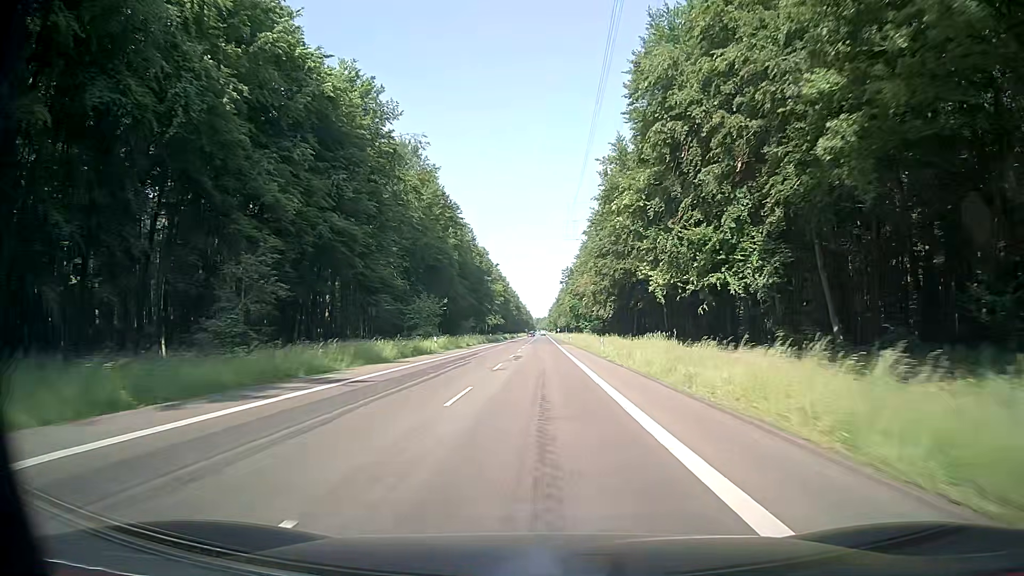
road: secondary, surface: asphalt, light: Day
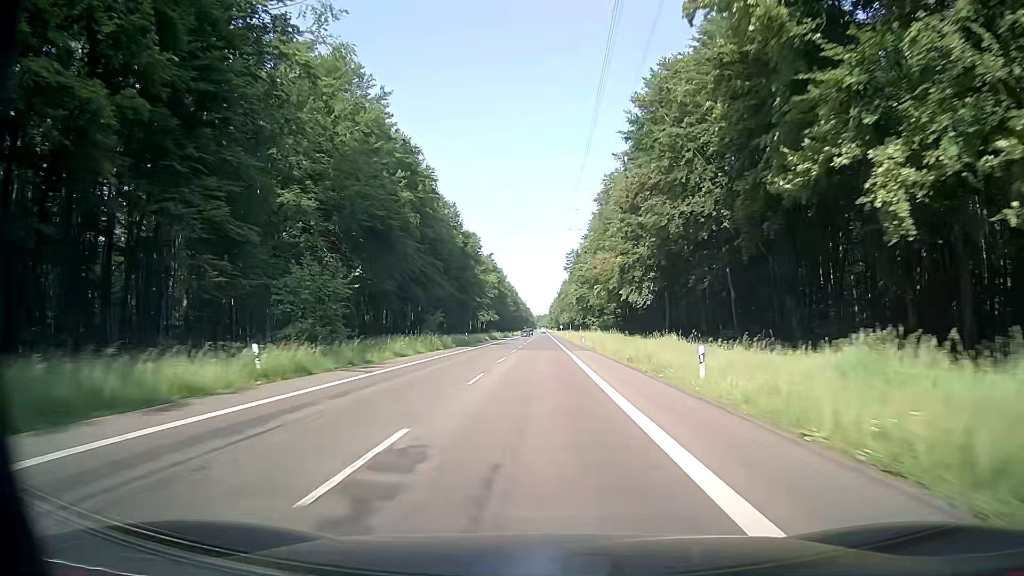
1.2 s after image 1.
(+0.1, +31.0) m; 0°
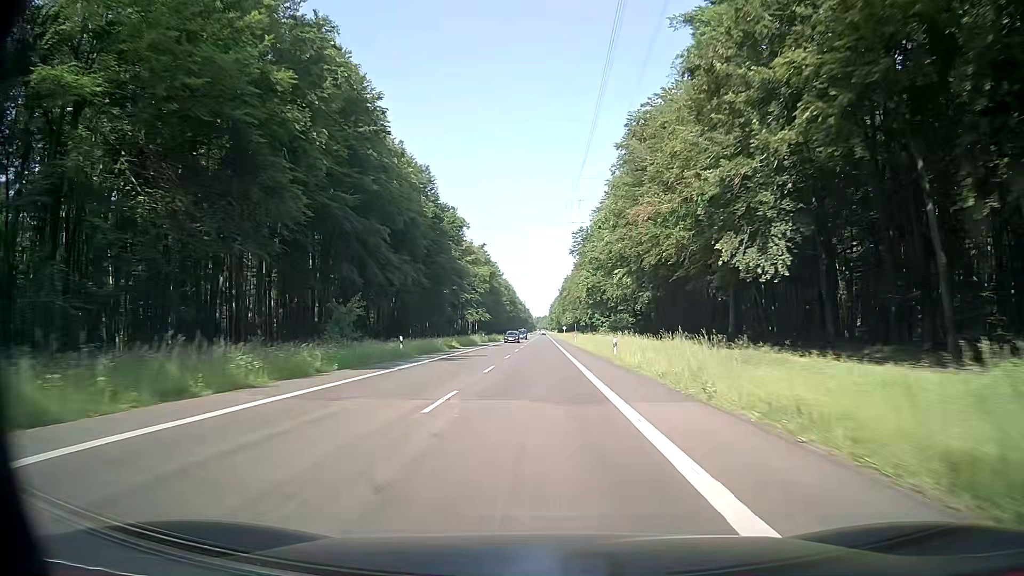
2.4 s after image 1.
(0.0, +30.9) m; 0°
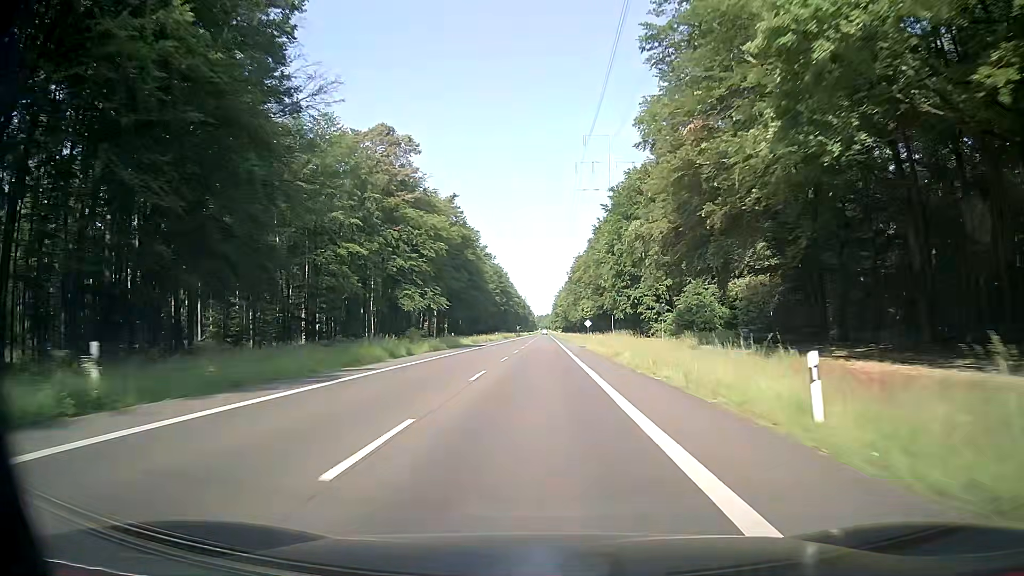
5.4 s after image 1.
(+0.3, +76.9) m; 0°
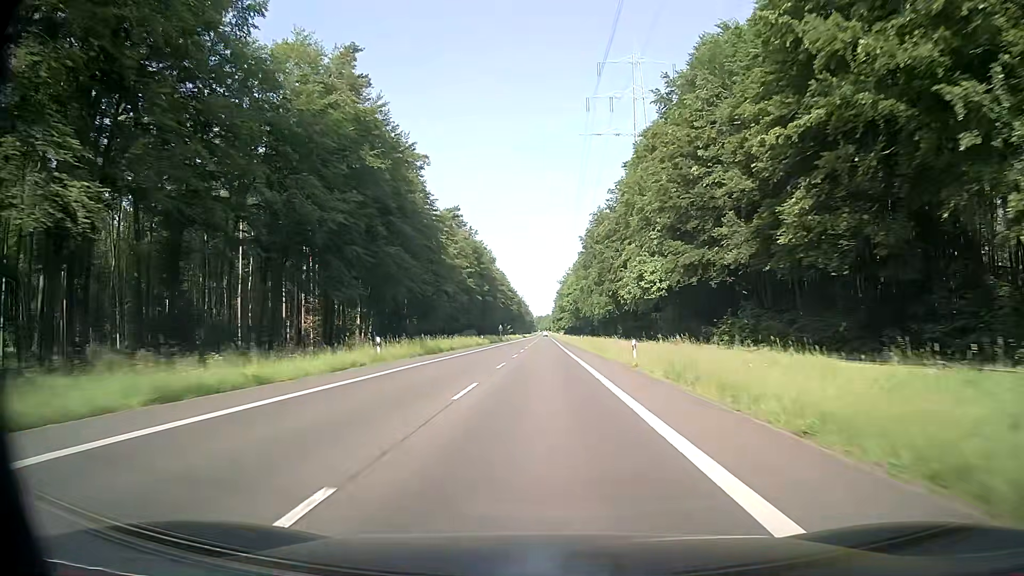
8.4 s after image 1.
(-0.2, +76.5) m; 0°
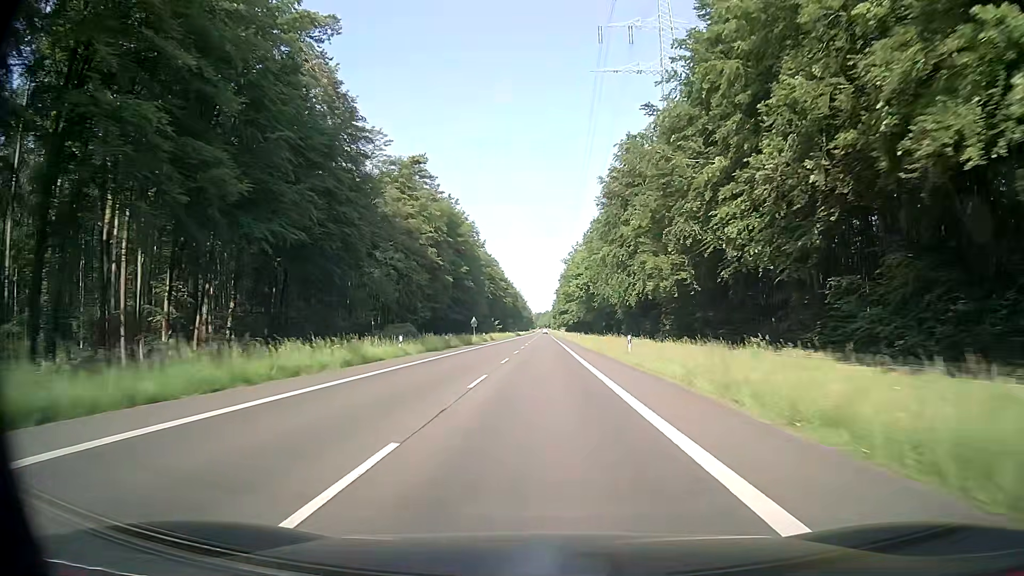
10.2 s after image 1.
(0.0, +45.8) m; 0°
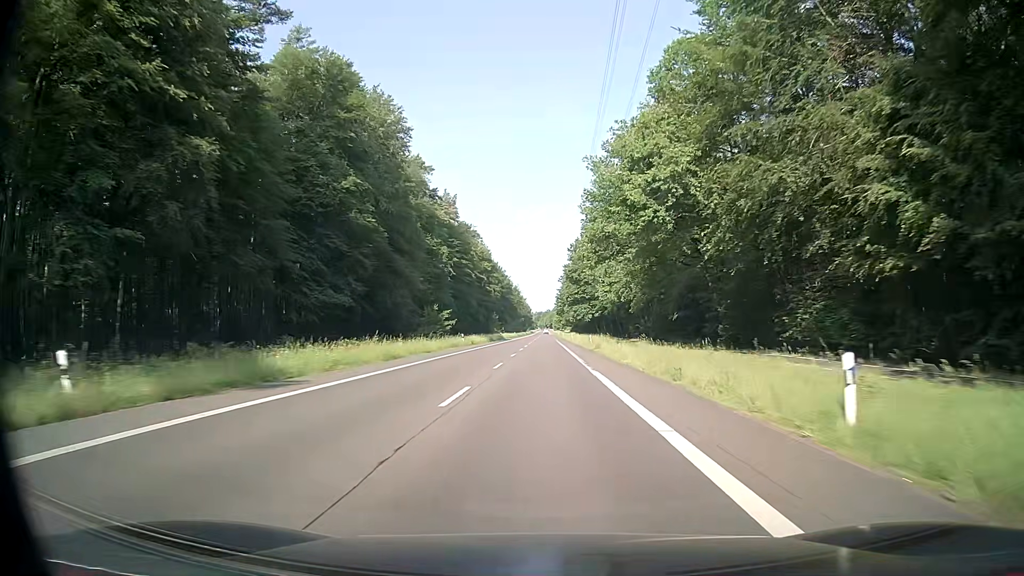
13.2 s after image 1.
(+0.2, +76.0) m; 0°
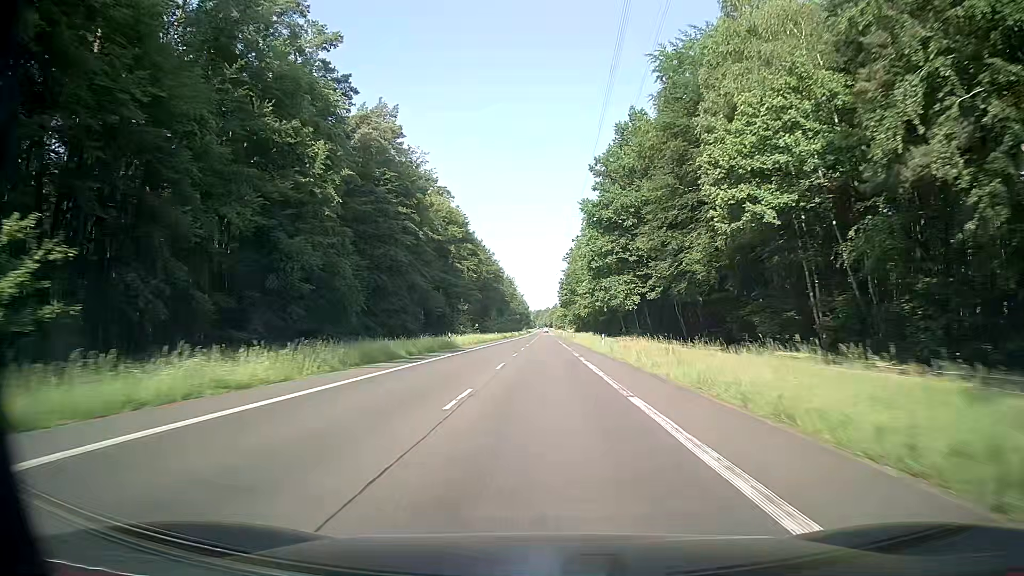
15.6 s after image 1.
(-0.2, +60.6) m; 0°
(0, +10) (0, +20) (0, +30) (0, +40) (0, +50) (0, +60) (0, +70) (0, +80) (0, +90) (0, +100) m
